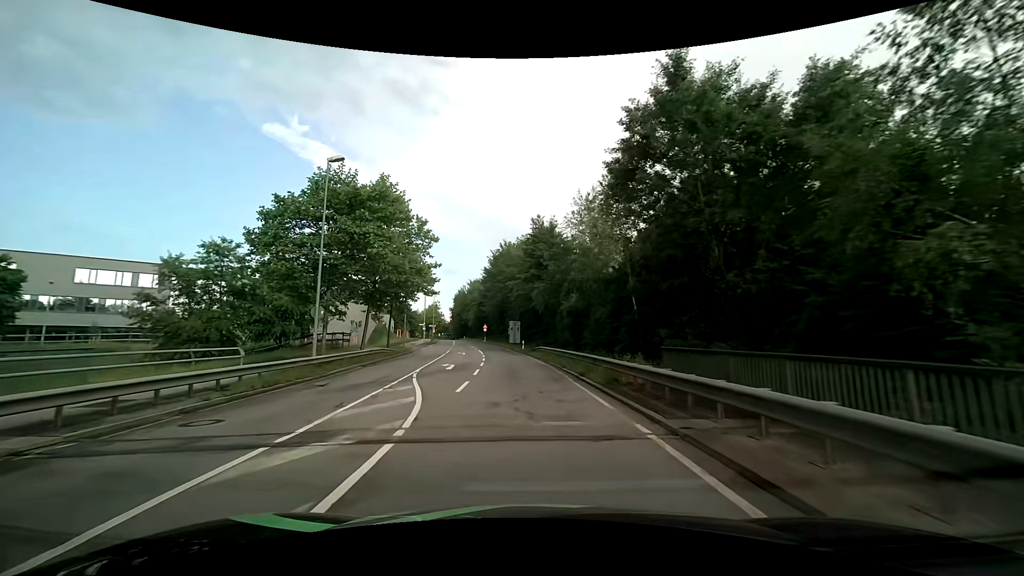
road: secondary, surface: asphalt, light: Day
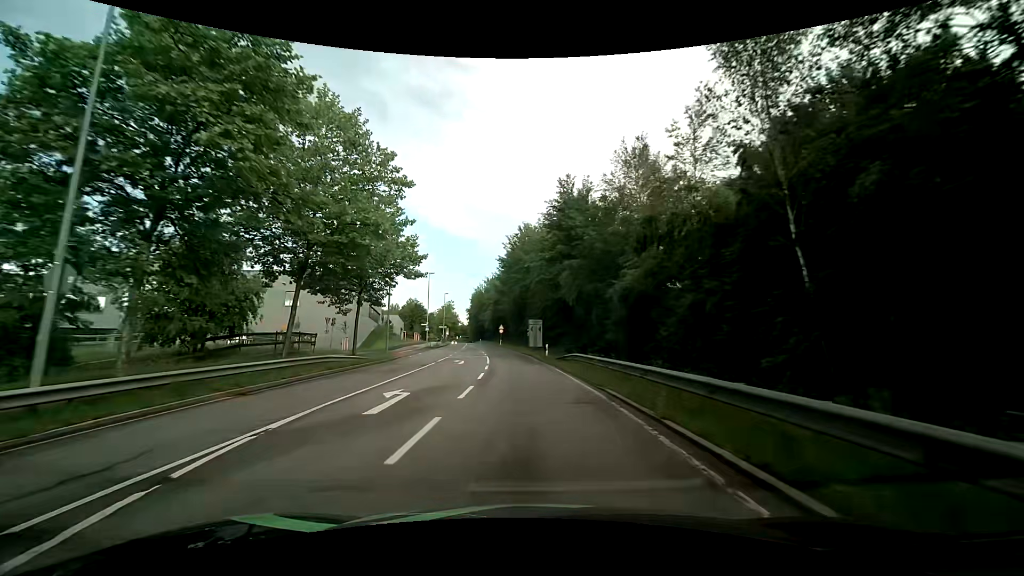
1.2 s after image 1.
(-0.3, +13.8) m; -3°
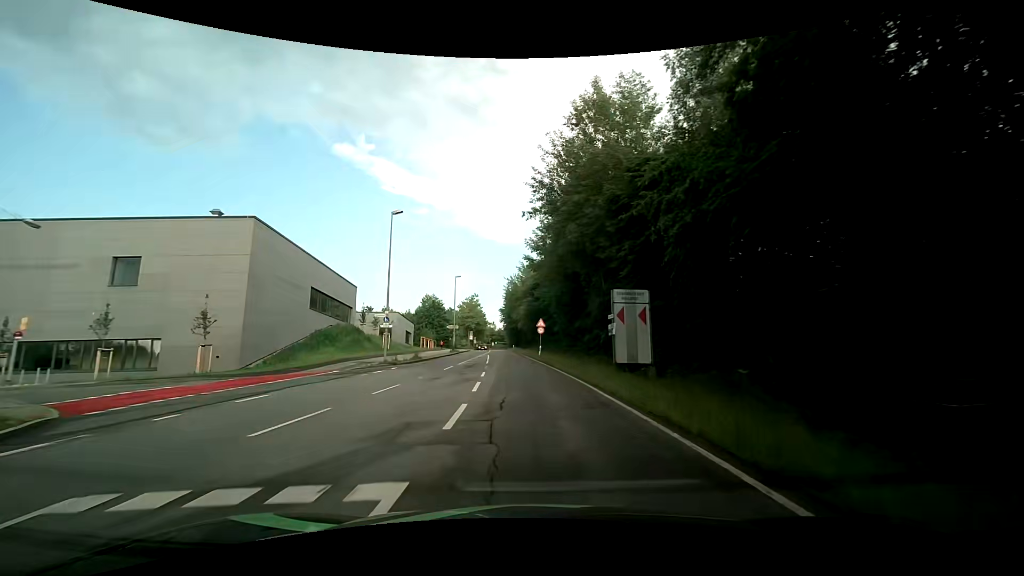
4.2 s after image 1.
(-1.5, +35.6) m; -5°
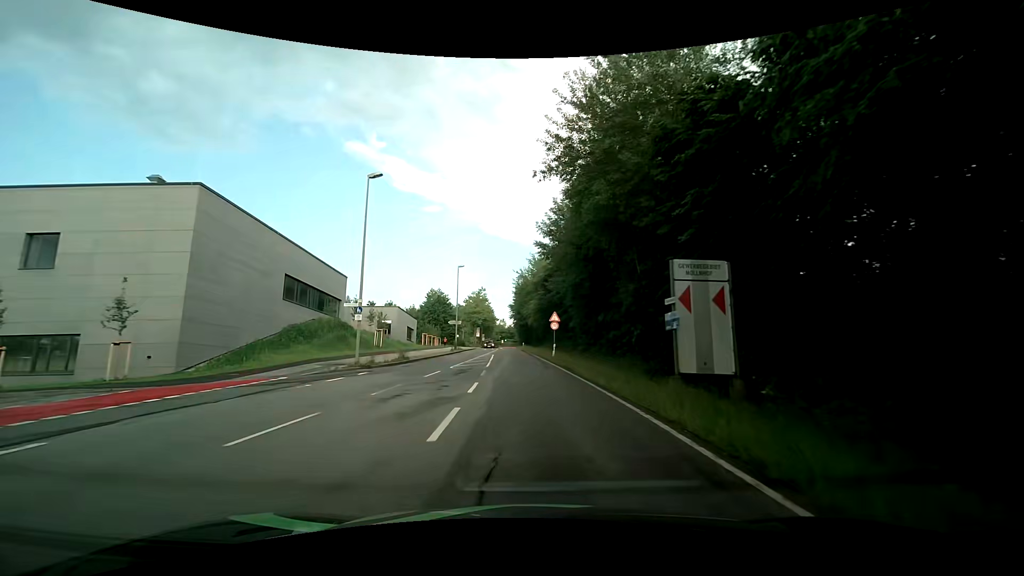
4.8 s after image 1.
(0.0, +7.3) m; -1°
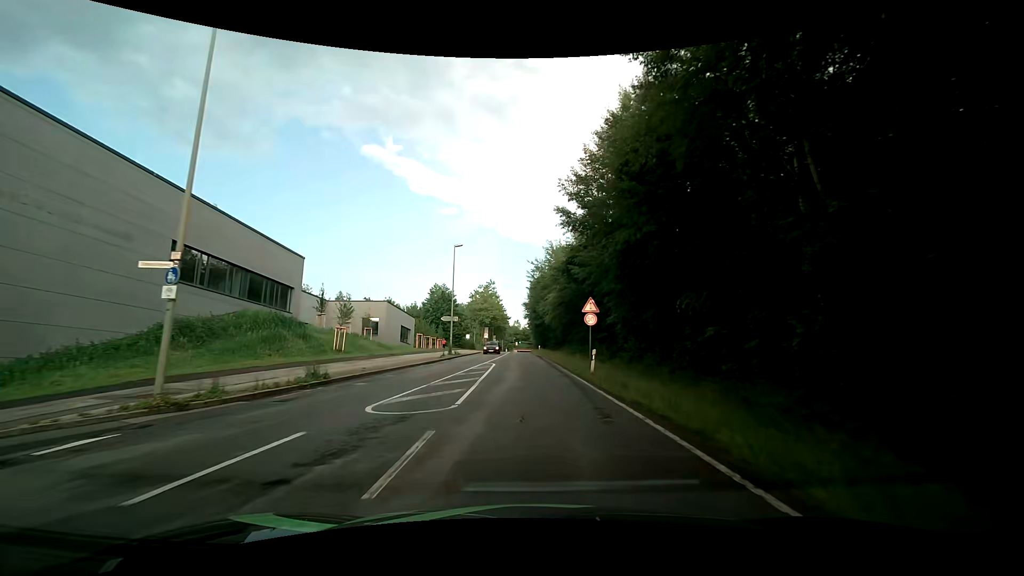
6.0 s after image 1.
(-0.2, +14.6) m; -2°
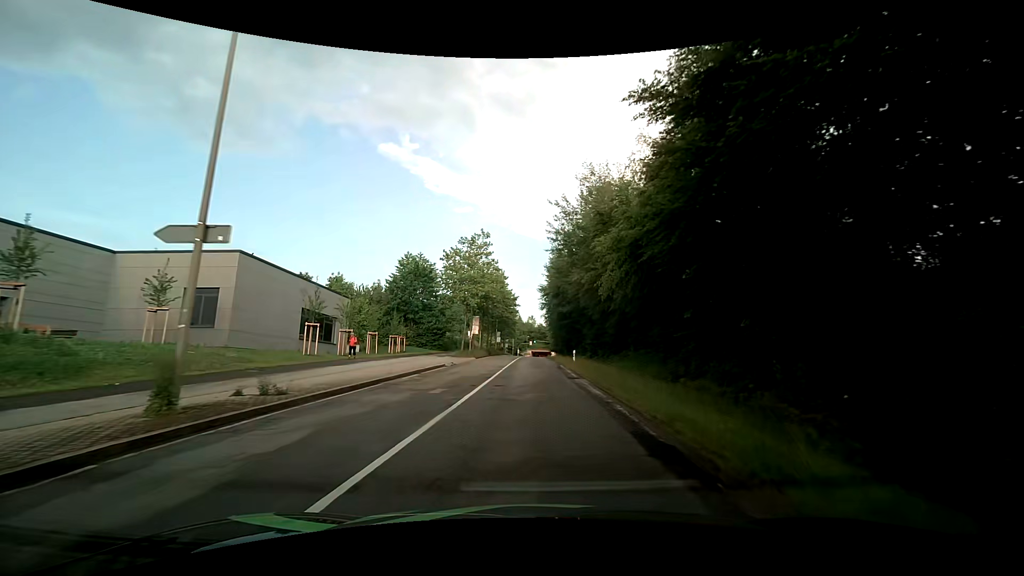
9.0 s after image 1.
(-0.3, +36.8) m; -1°
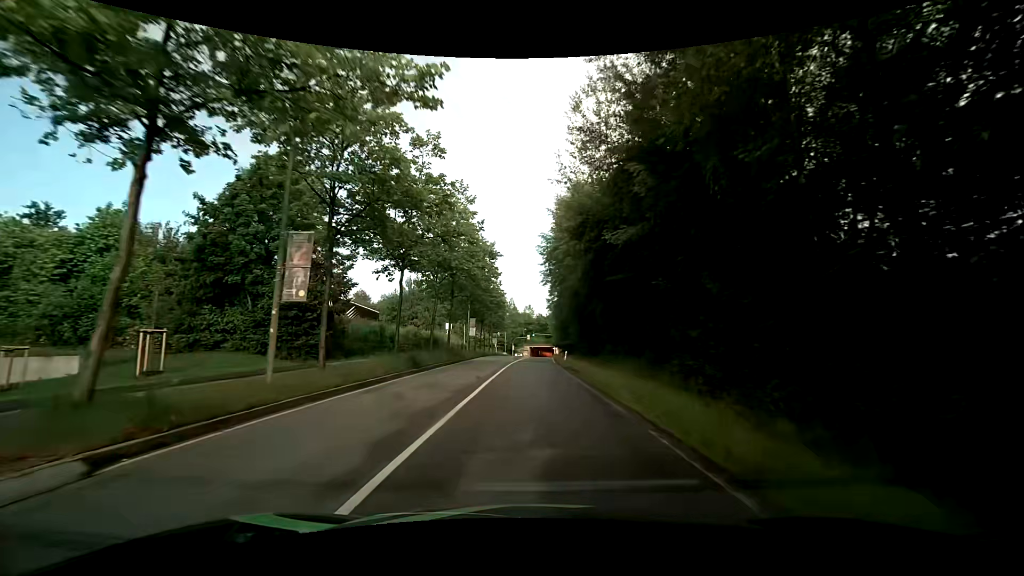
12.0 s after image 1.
(-0.1, +37.4) m; 0°
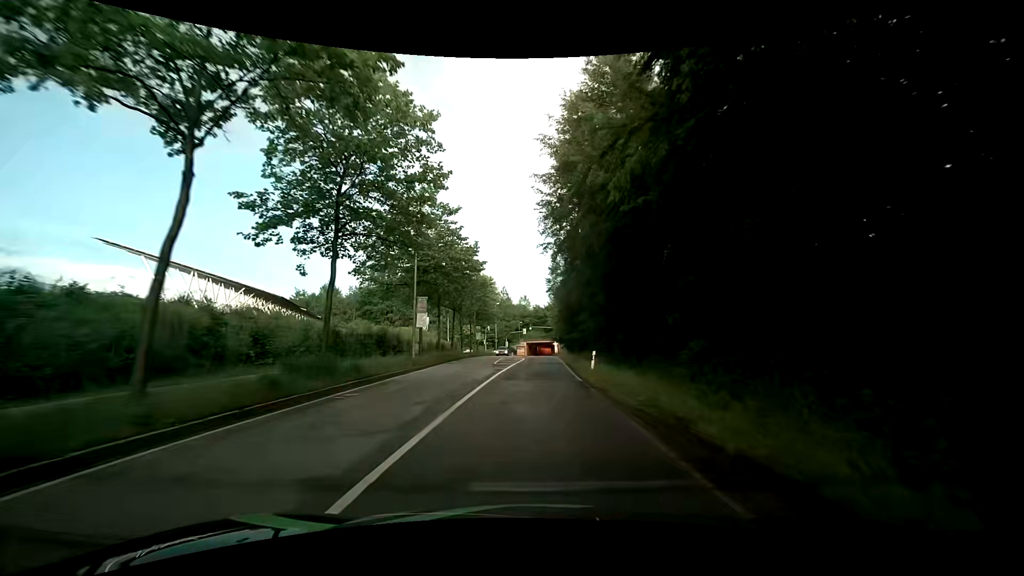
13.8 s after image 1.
(-0.1, +22.9) m; 0°
(0, +10) (0, +20) (0, +30) (+1, +40) (+1, +50) (+1, +60) (+2, +70) (+2, +80) (+2, +90) (+3, +100) m
